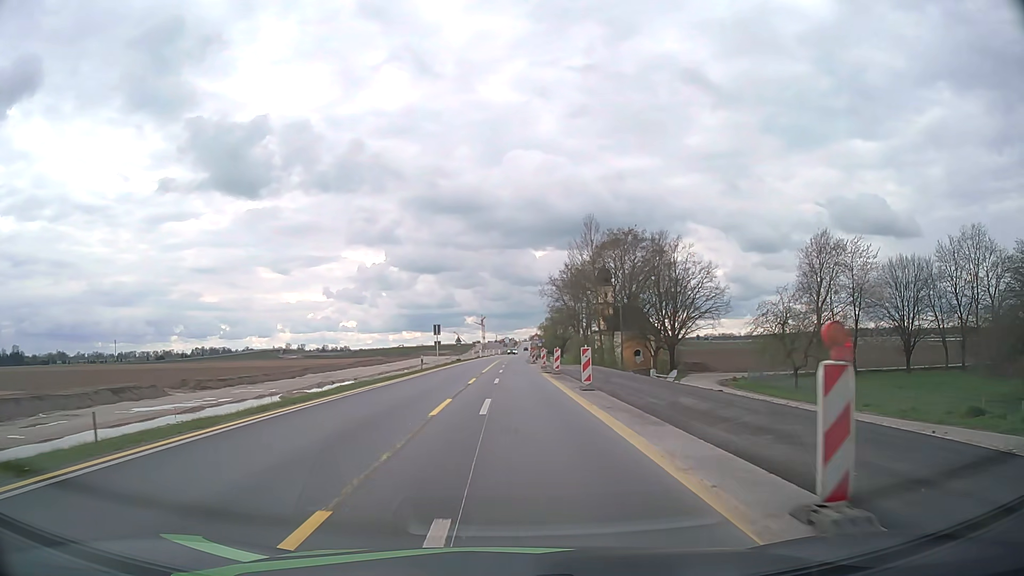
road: motorway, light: Day
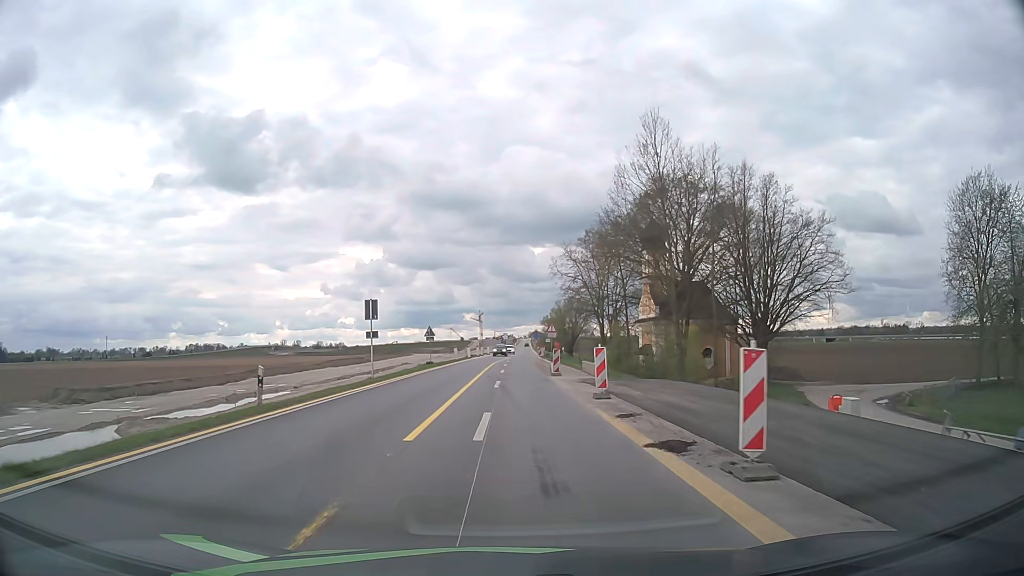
(0.0, +28.1) m; 0°
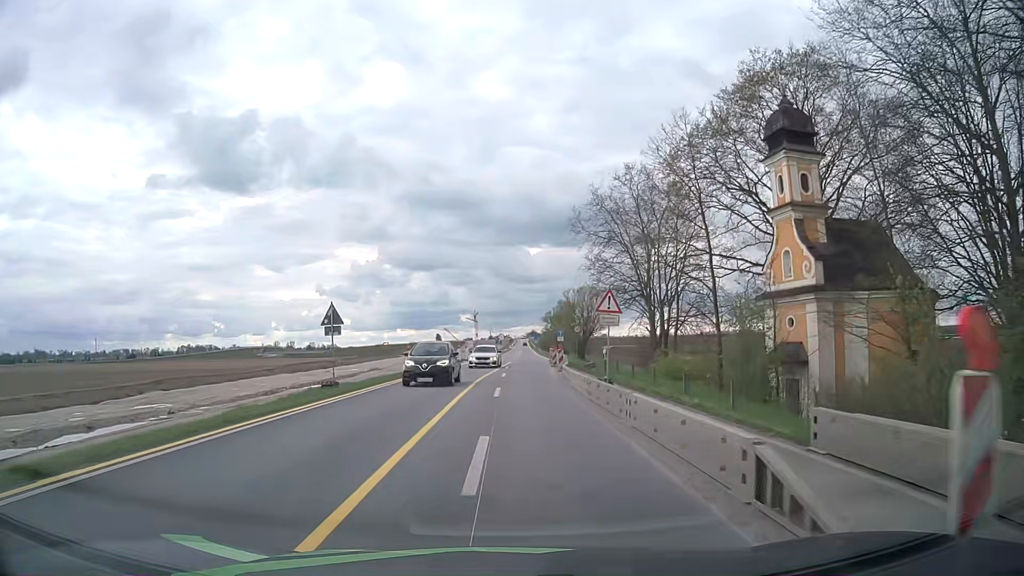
(+0.1, +27.7) m; 0°
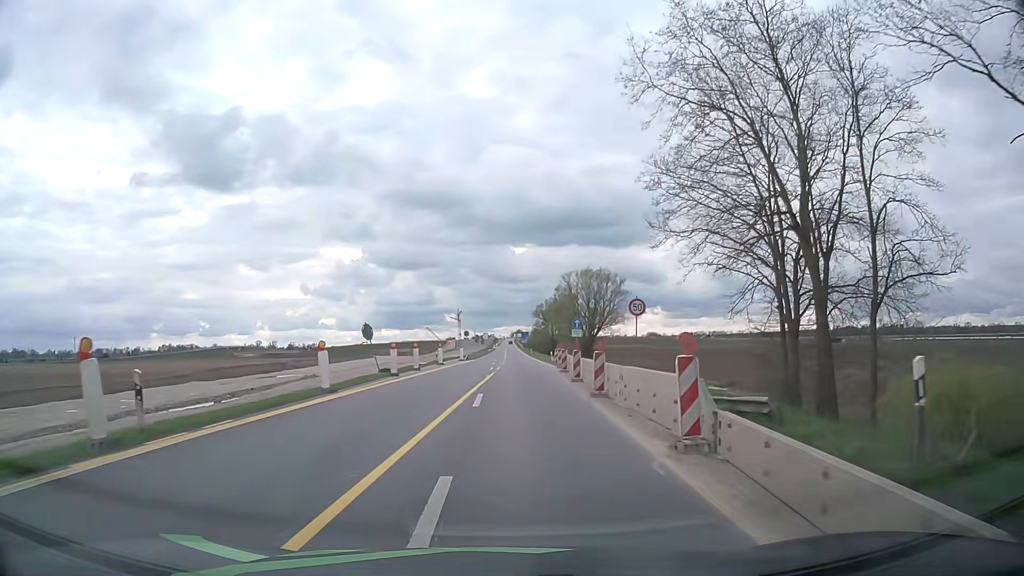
(+0.3, +27.4) m; +1°
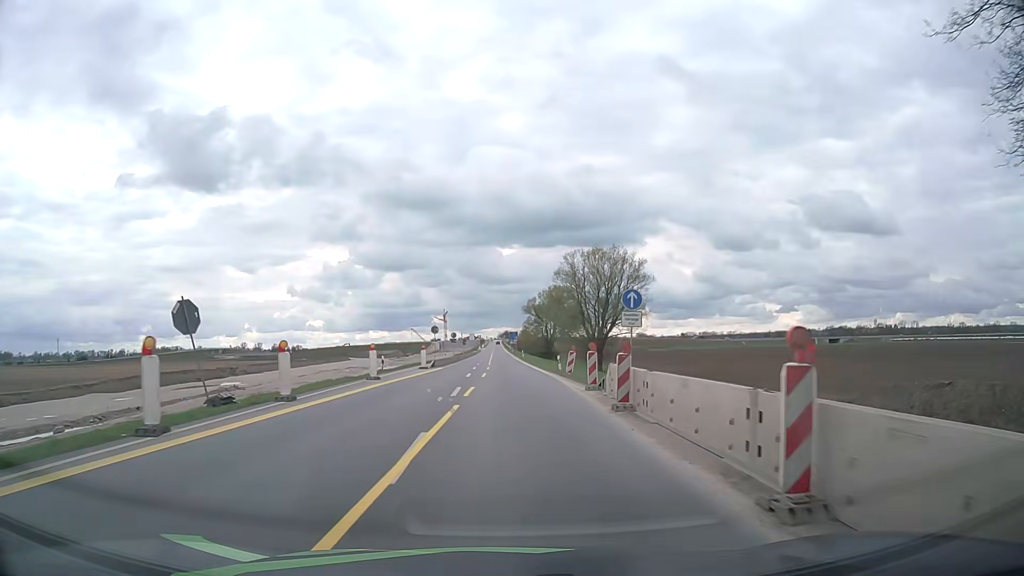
(+0.3, +20.7) m; +1°
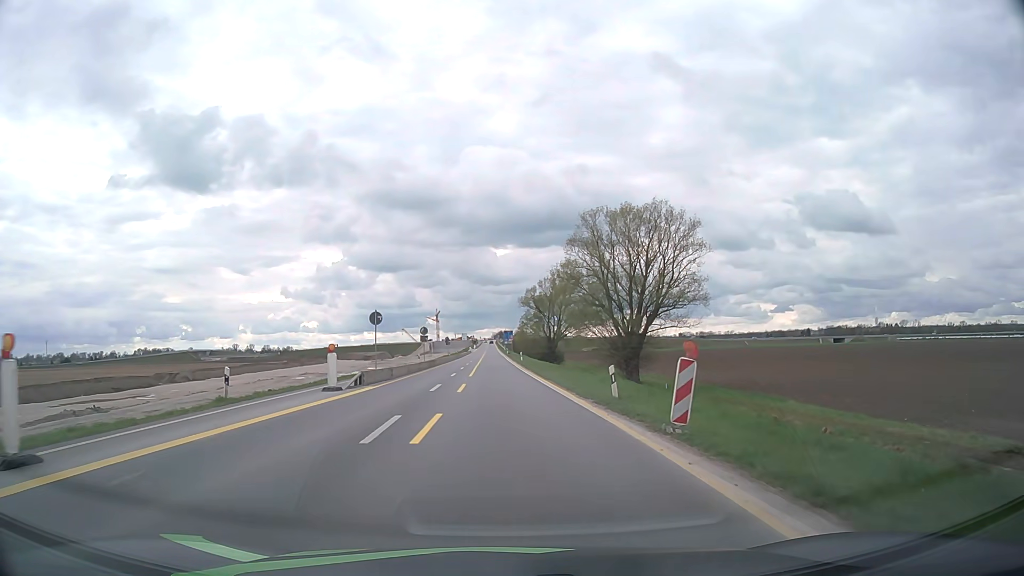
(+0.1, +21.6) m; +1°
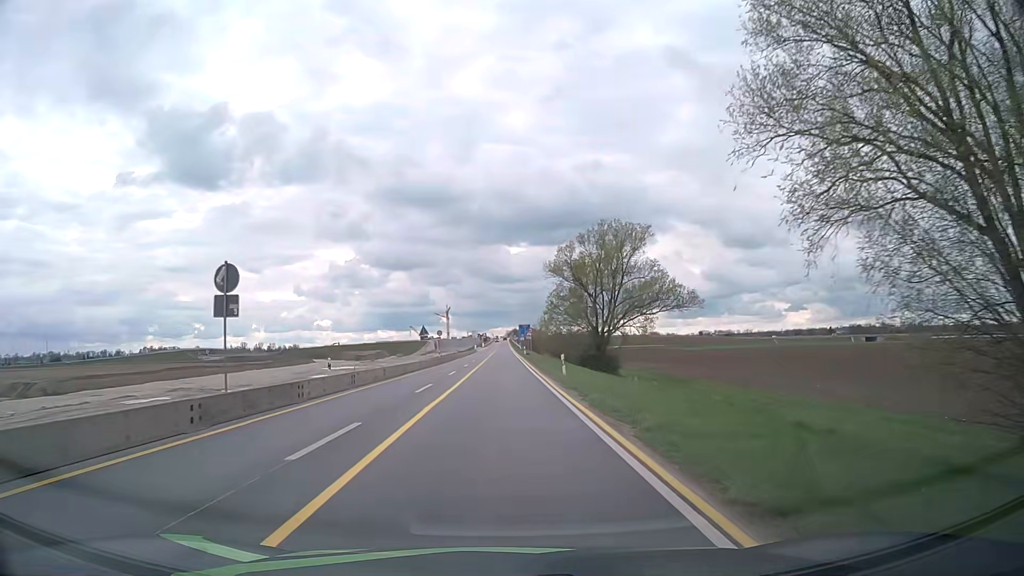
(-0.3, +38.2) m; -1°
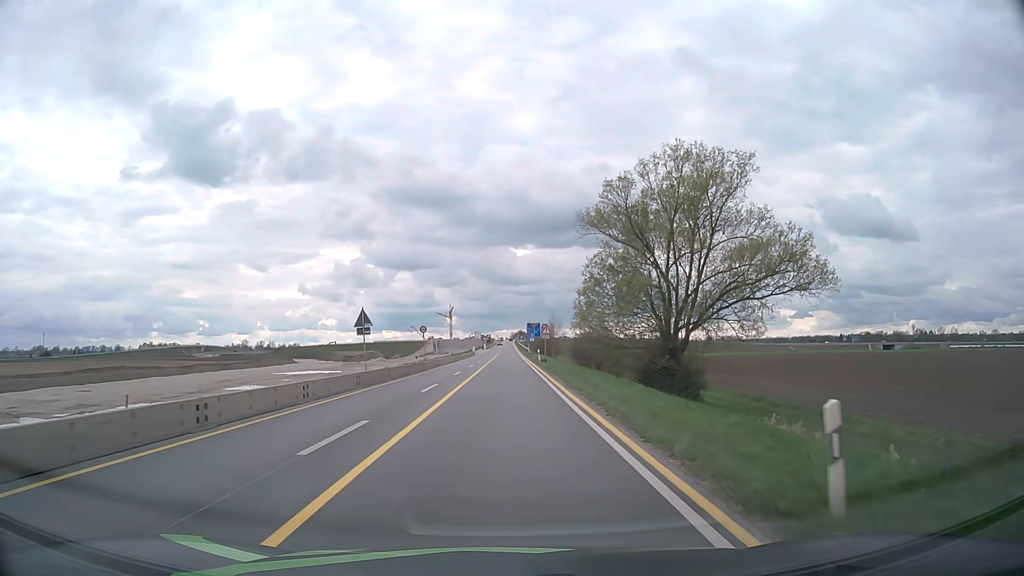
(-0.1, +23.9) m; 0°
(0, +10) (0, +20) (0, +30) (0, +40) (0, +50) (0, +60) (0, +70) (0, +80) (0, +90) (0, +100) m
